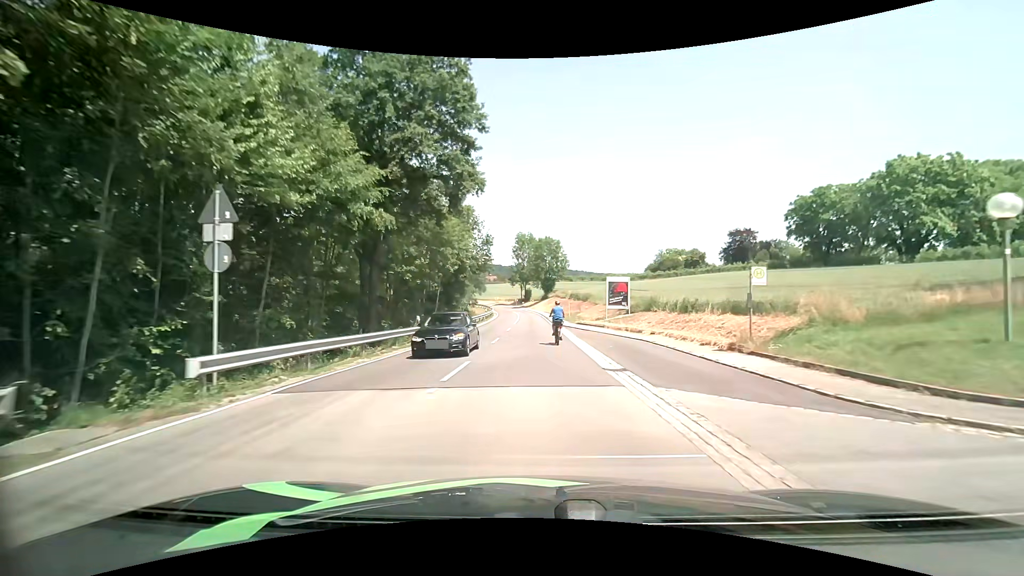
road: tertiary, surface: asphalt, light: Day
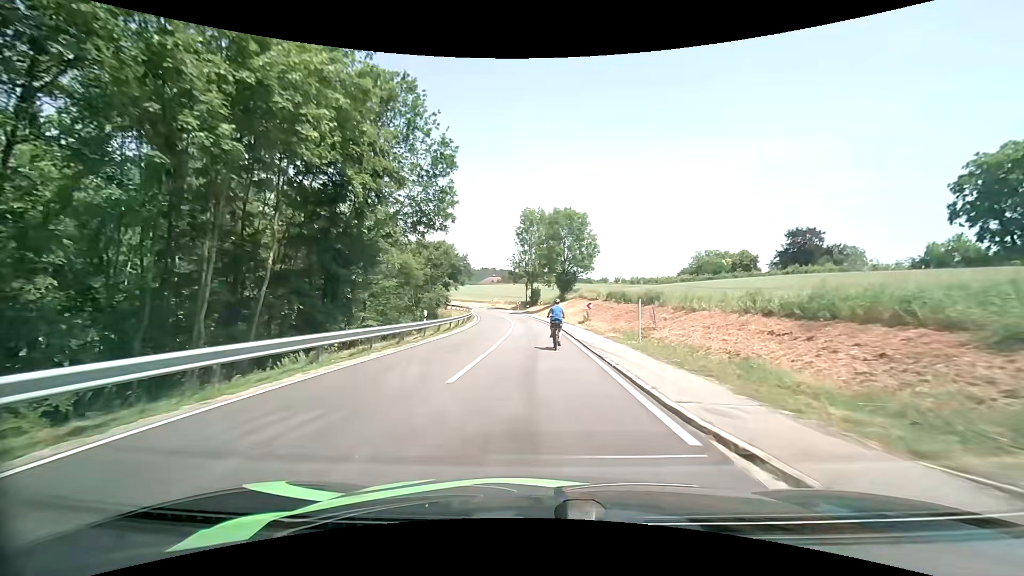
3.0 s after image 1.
(-0.4, +36.4) m; -1°
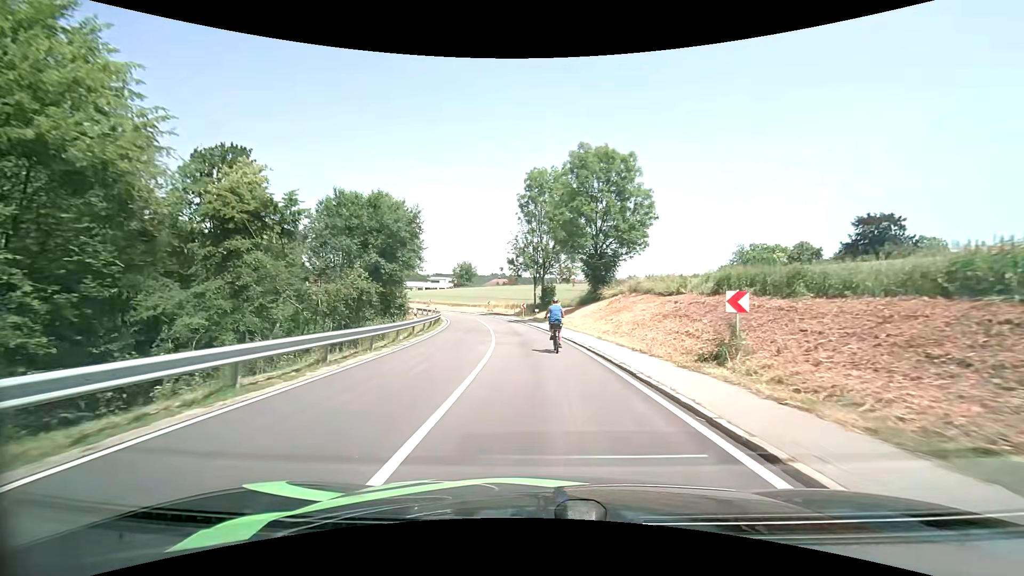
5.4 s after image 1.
(-0.2, +28.0) m; -1°
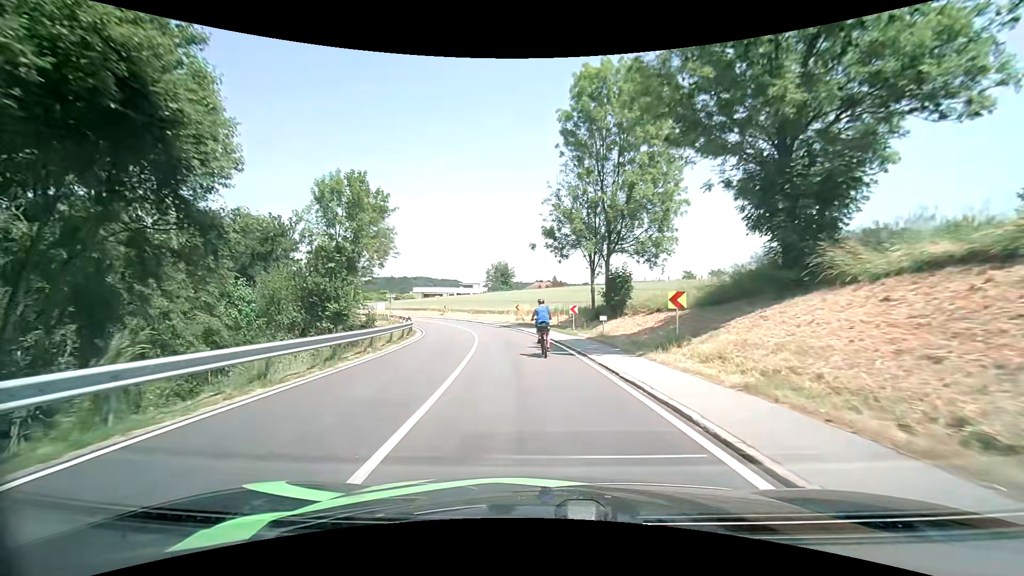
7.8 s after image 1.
(-0.8, +27.0) m; -5°
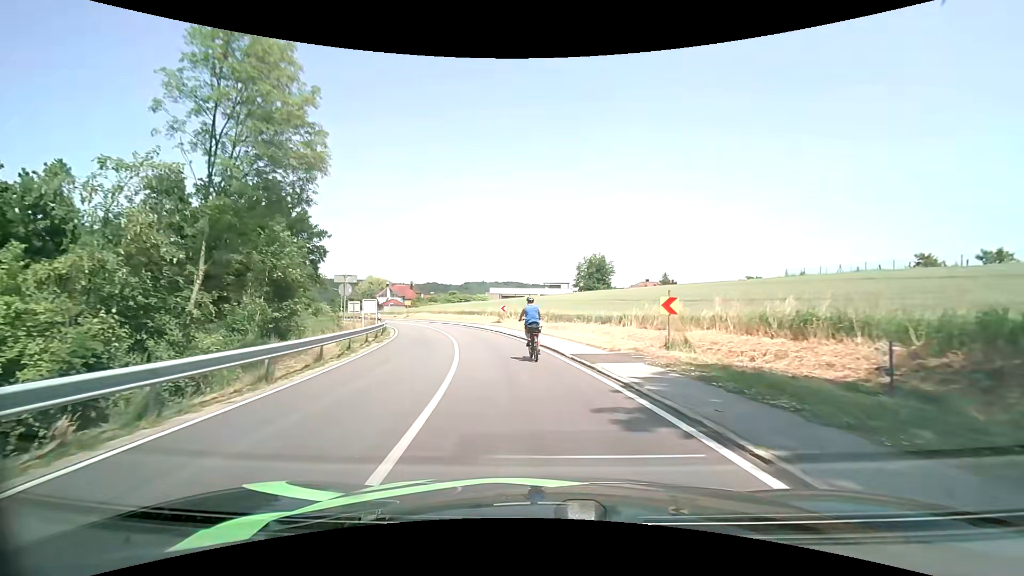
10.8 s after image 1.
(-2.7, +32.0) m; -10°
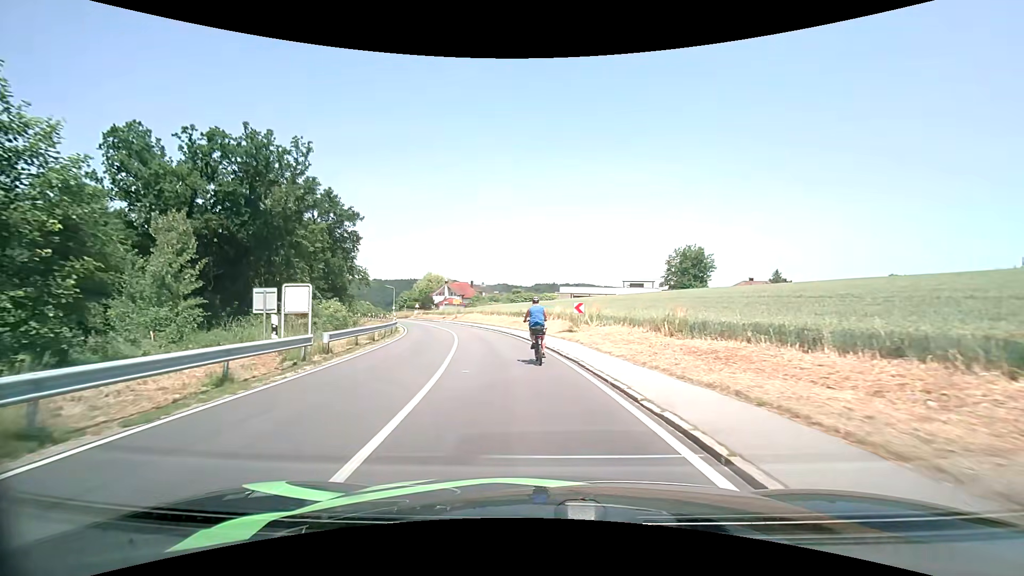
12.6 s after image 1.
(-1.2, +18.2) m; -8°
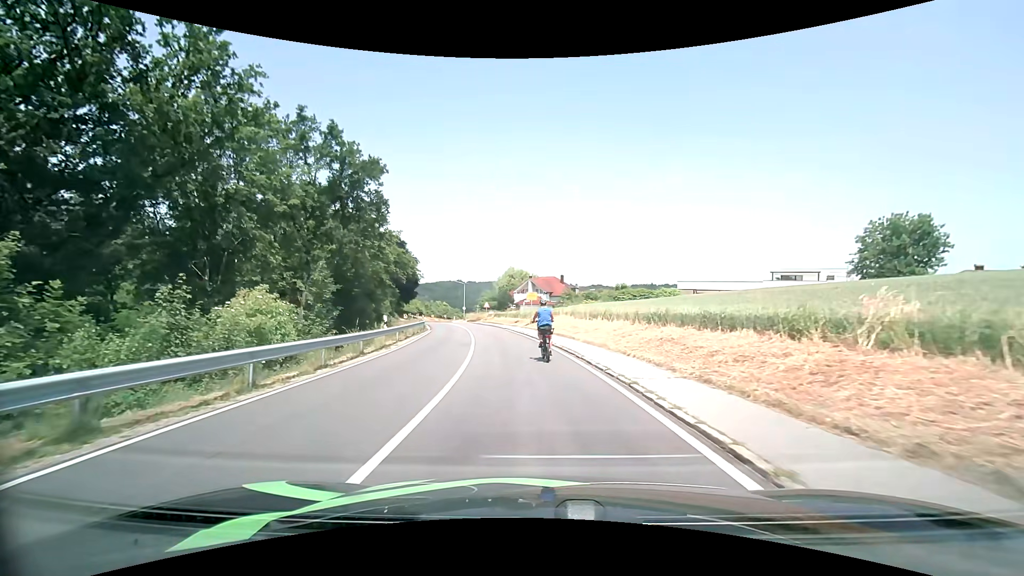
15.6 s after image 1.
(-2.6, +26.7) m; -11°
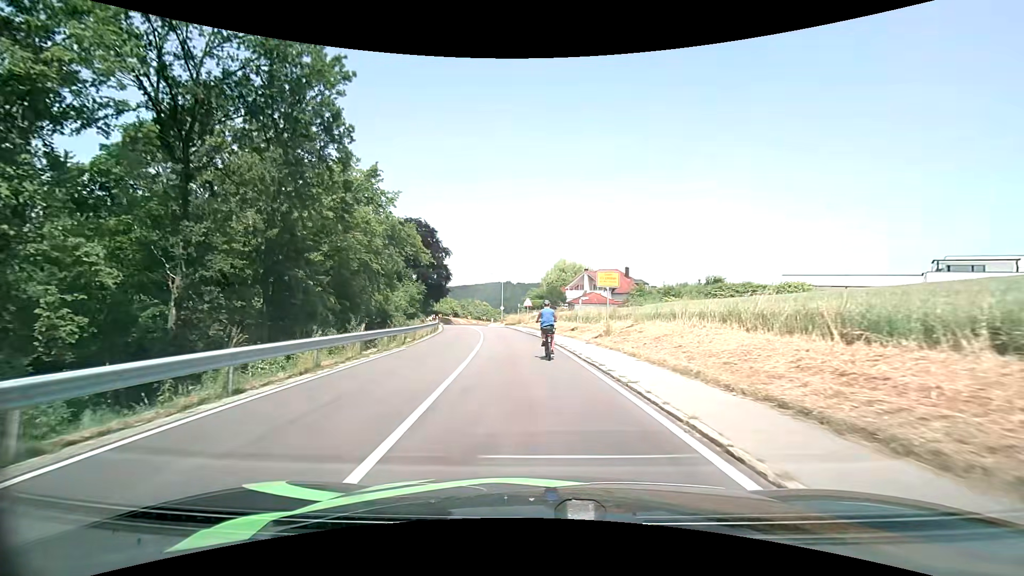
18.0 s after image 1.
(-1.2, +21.4) m; -6°
(0, +10) (-1, +20) (-2, +30) (-3, +40) (-5, +50) (-6, +60) (-9, +69) (-11, +79) (-13, +89) (-14, +99) m
